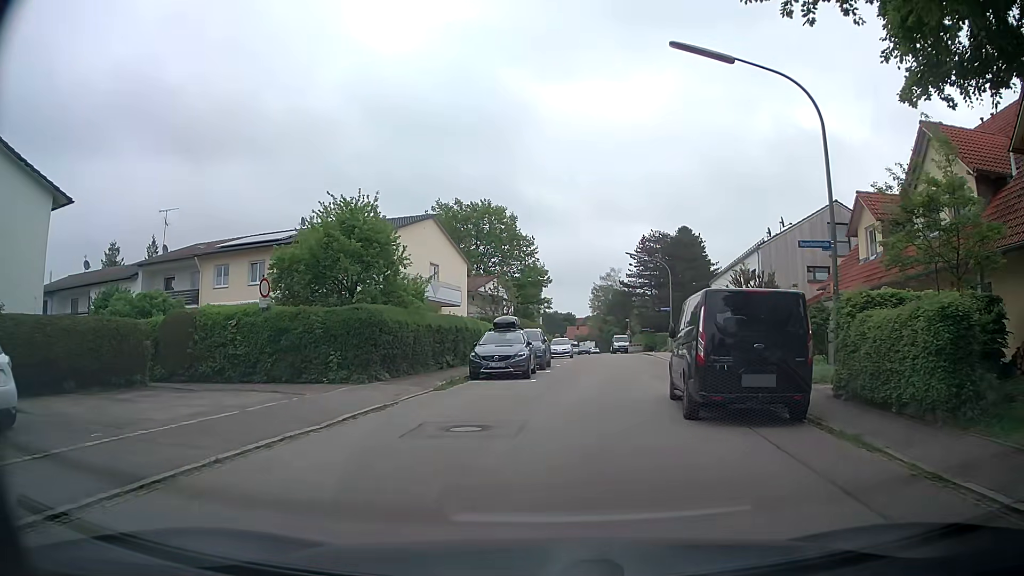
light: Day
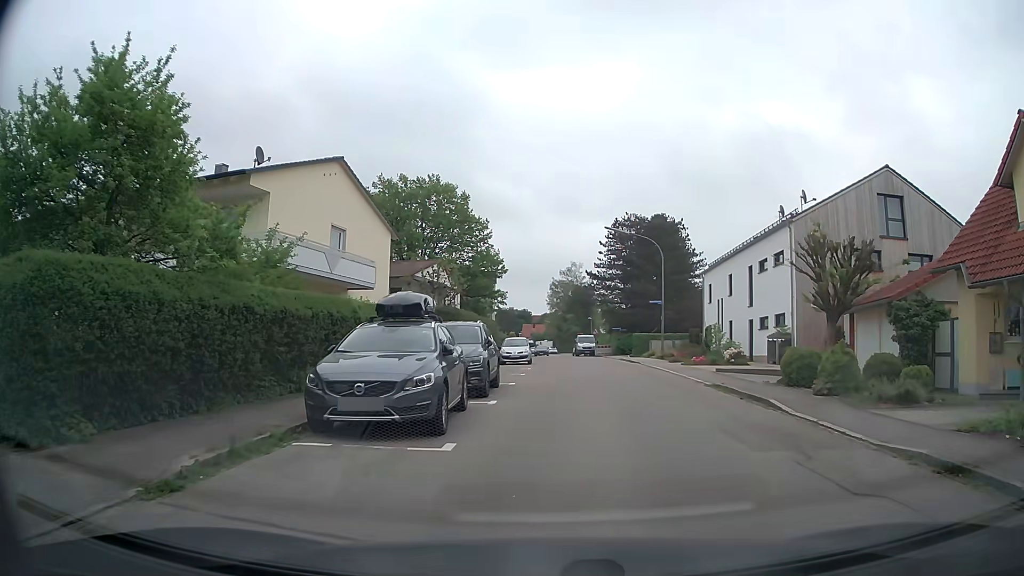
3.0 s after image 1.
(0.0, +12.0) m; +2°
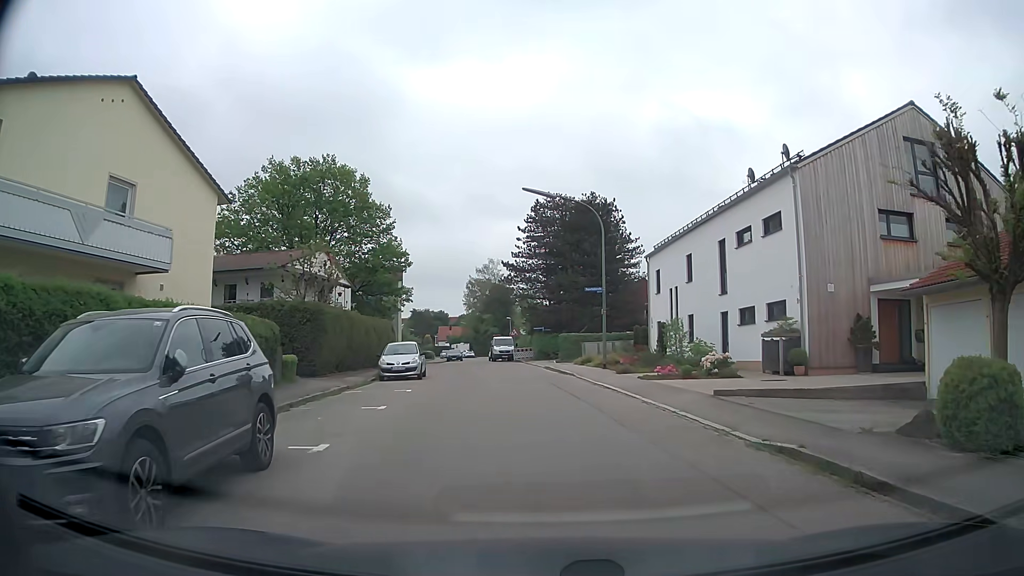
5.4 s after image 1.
(+1.0, +10.4) m; +9°
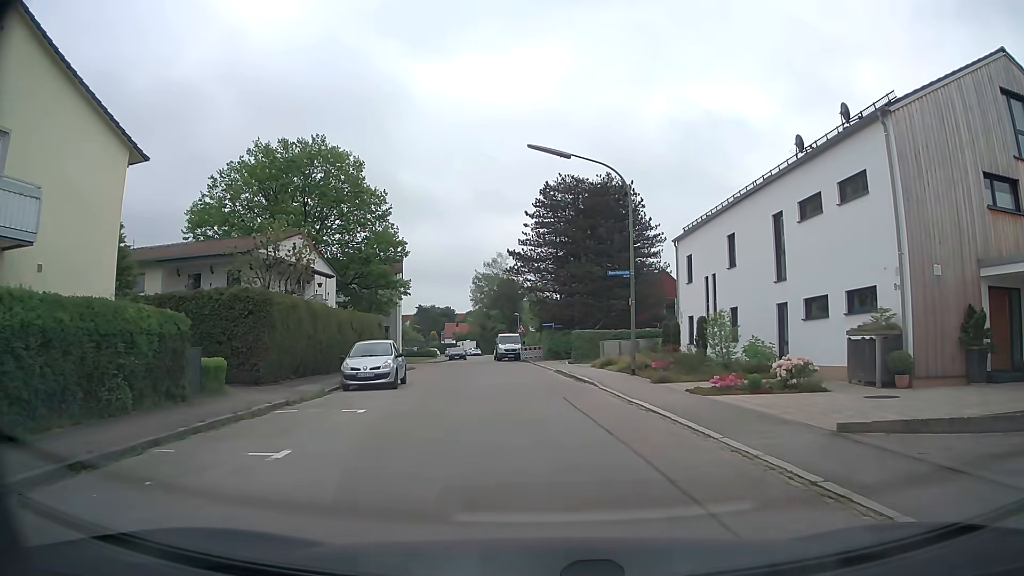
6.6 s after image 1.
(-0.1, +6.1) m; -2°
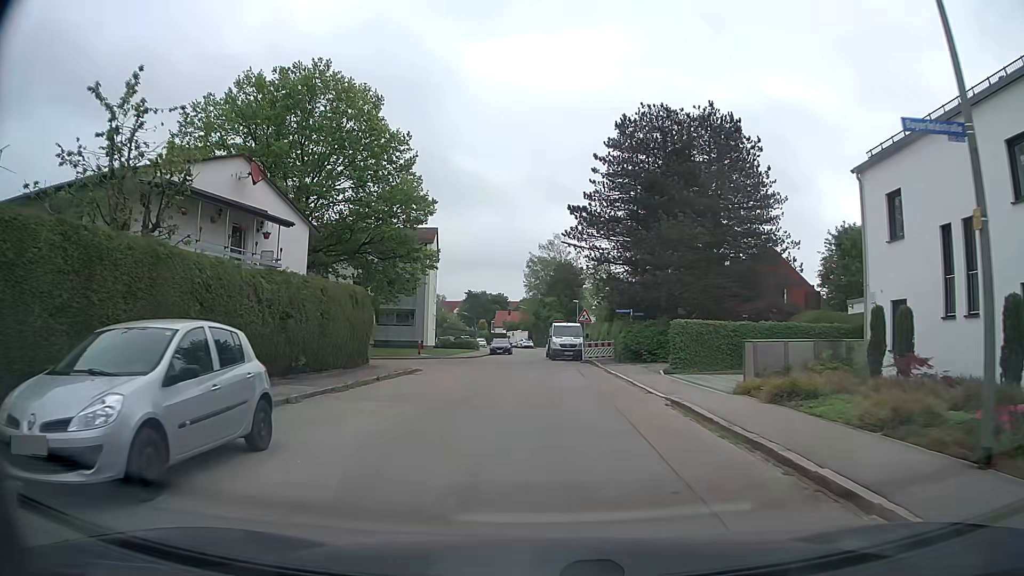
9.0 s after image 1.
(-0.6, +15.6) m; -4°
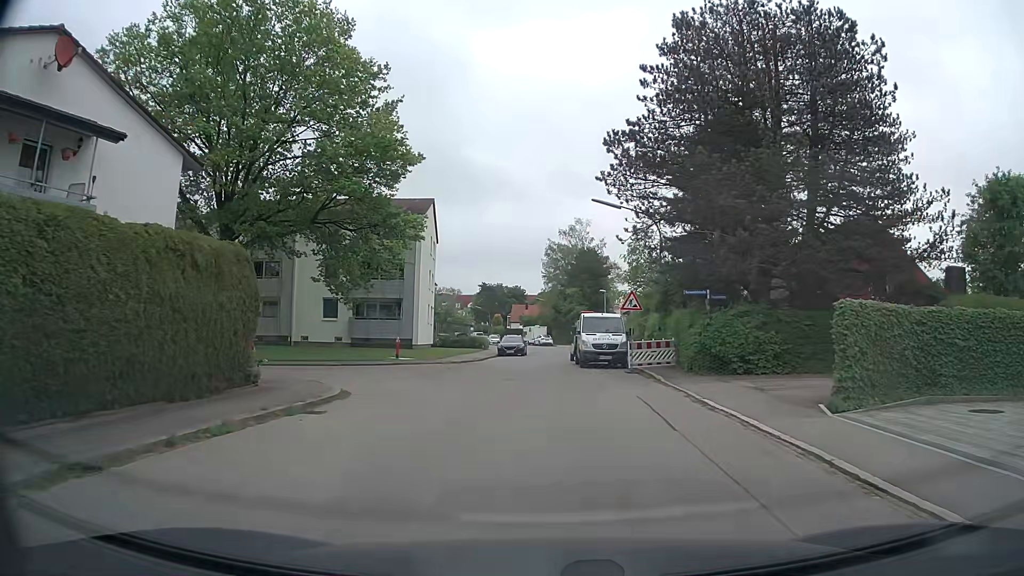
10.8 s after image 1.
(-0.2, +12.9) m; -1°
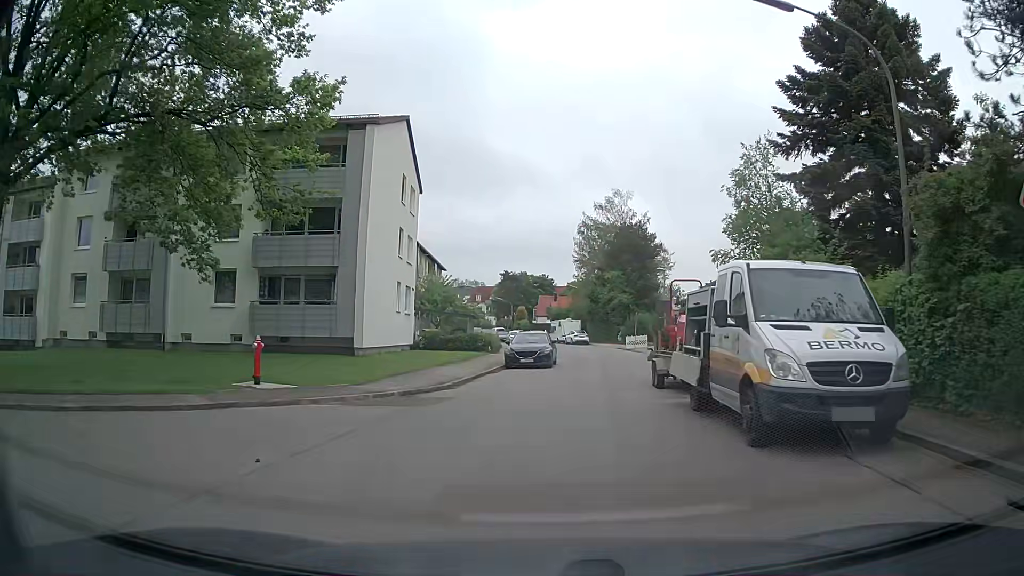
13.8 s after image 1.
(-0.8, +20.3) m; -3°
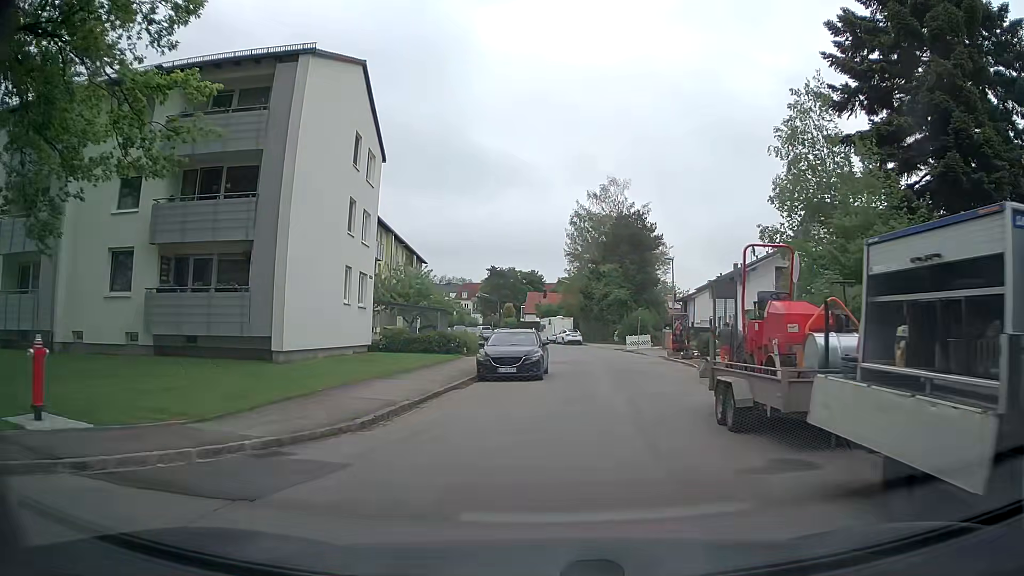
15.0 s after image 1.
(0.0, +7.3) m; +1°
(0, +10) (+2, +20) (+3, +30) (+4, +40) (+4, +50) (+2, +60) (0, +69) (-2, +79) (-4, +89) (-7, +98) m
